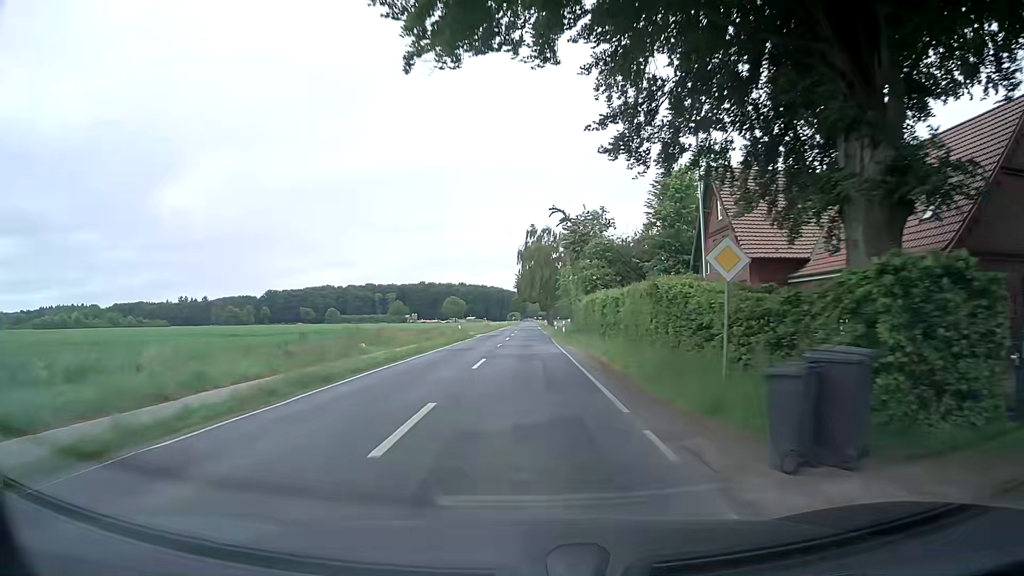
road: tertiary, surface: asphalt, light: Day
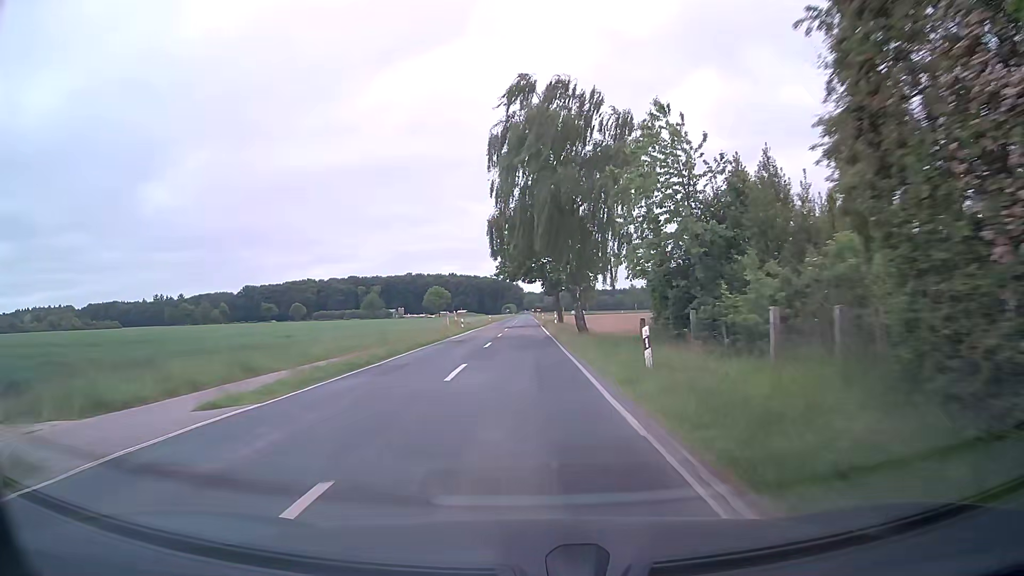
(+0.7, +53.1) m; +1°
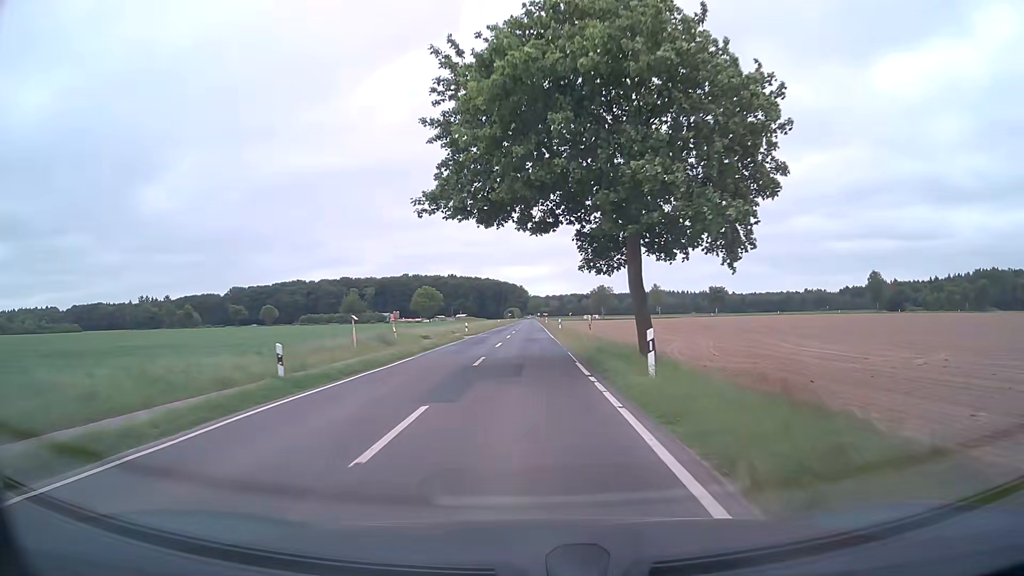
(-0.2, +42.9) m; -1°
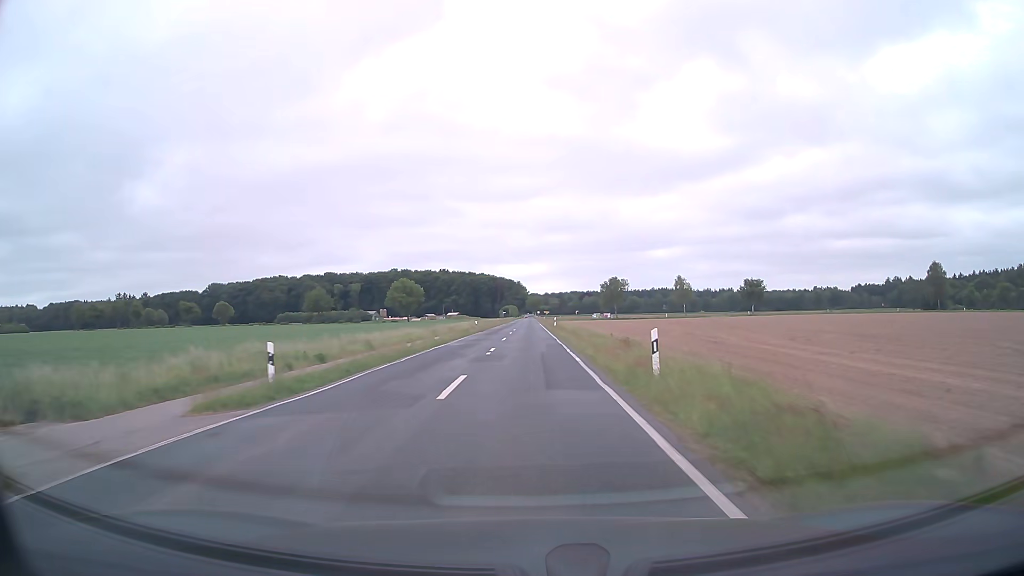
(+0.1, +43.0) m; 0°
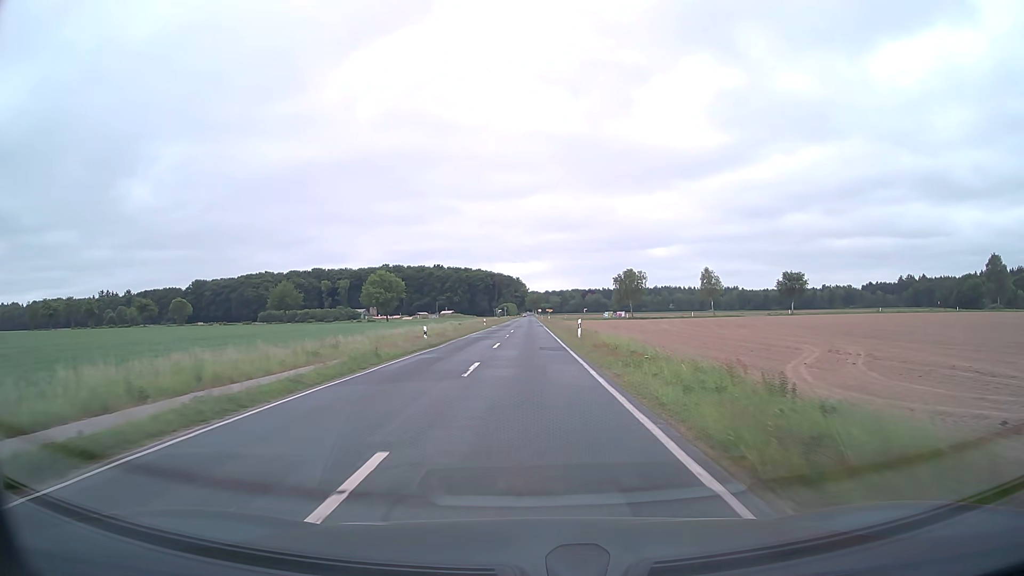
(+0.1, +32.3) m; 0°
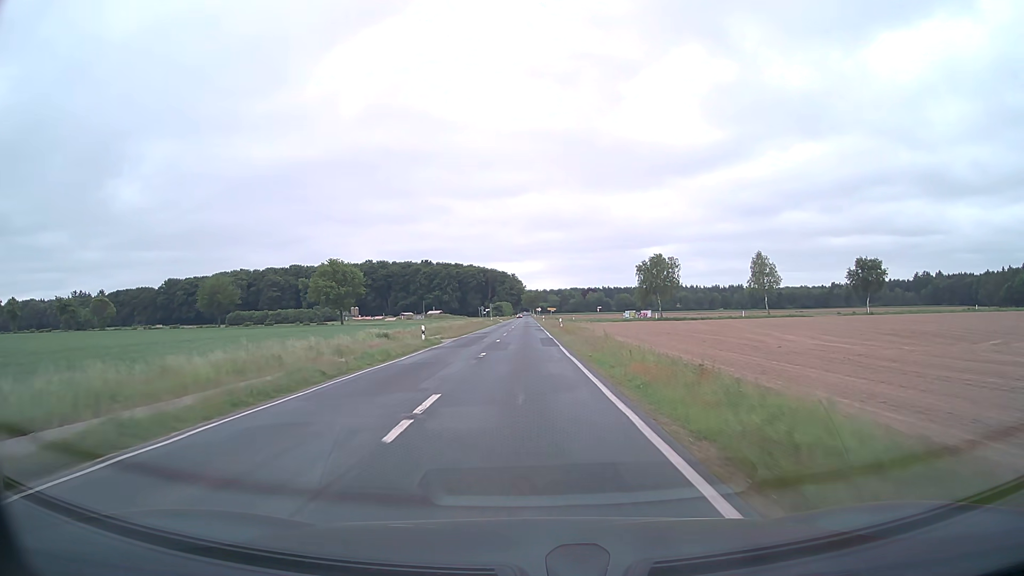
(+0.1, +43.1) m; 0°
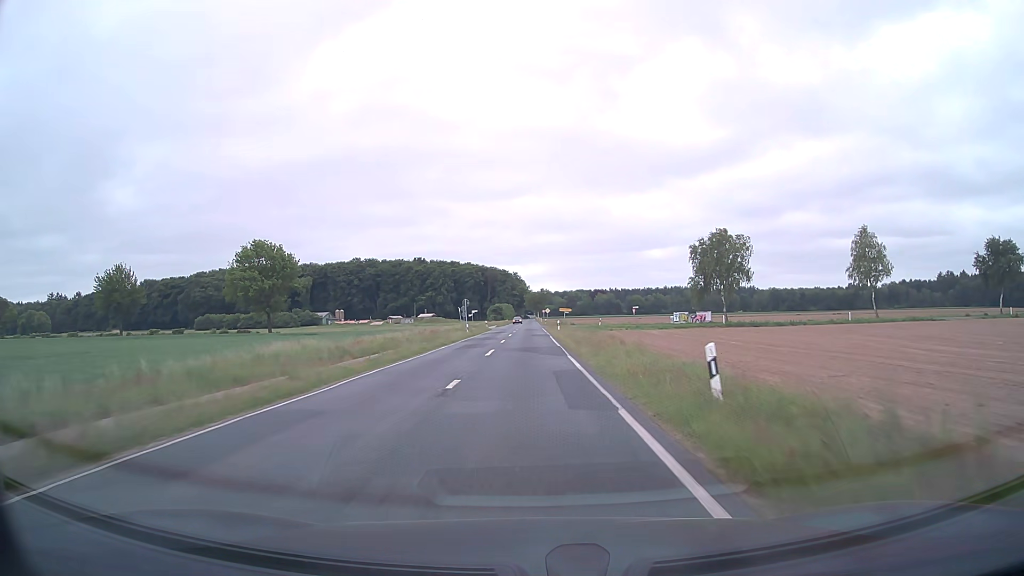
(-0.1, +43.2) m; 0°
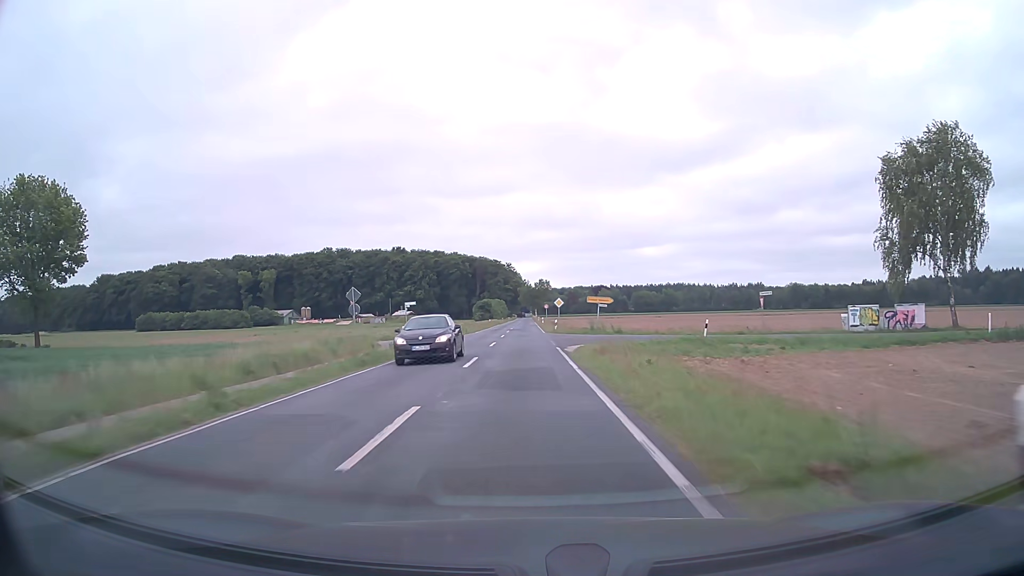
(+0.2, +54.0) m; 0°
(0, +10) (0, +20) (0, +30) (0, +40) (0, +50) (0, +60) (-1, +70) (-1, +80) (-1, +90) (-1, +100) m
